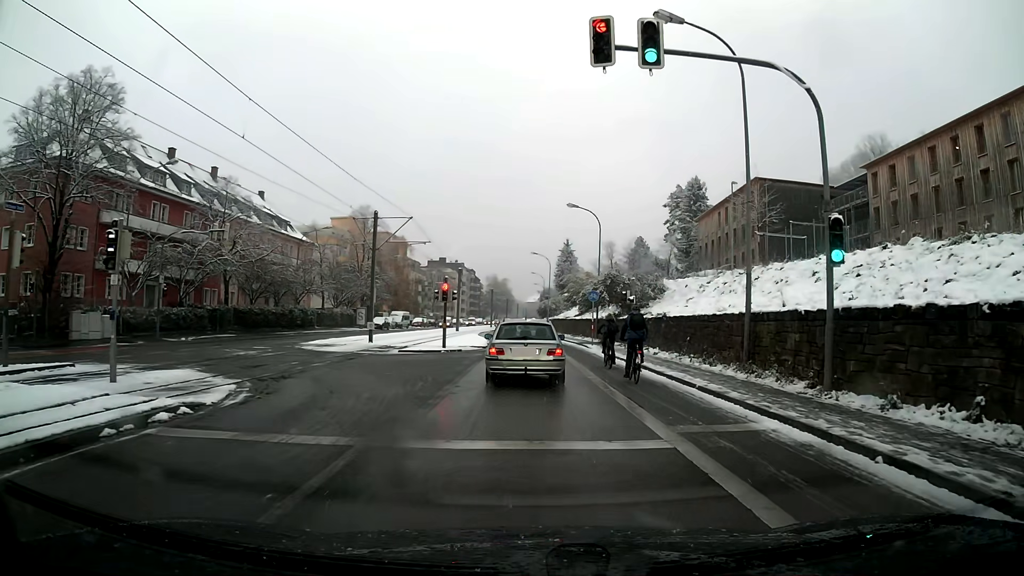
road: secondary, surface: asphalt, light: Day
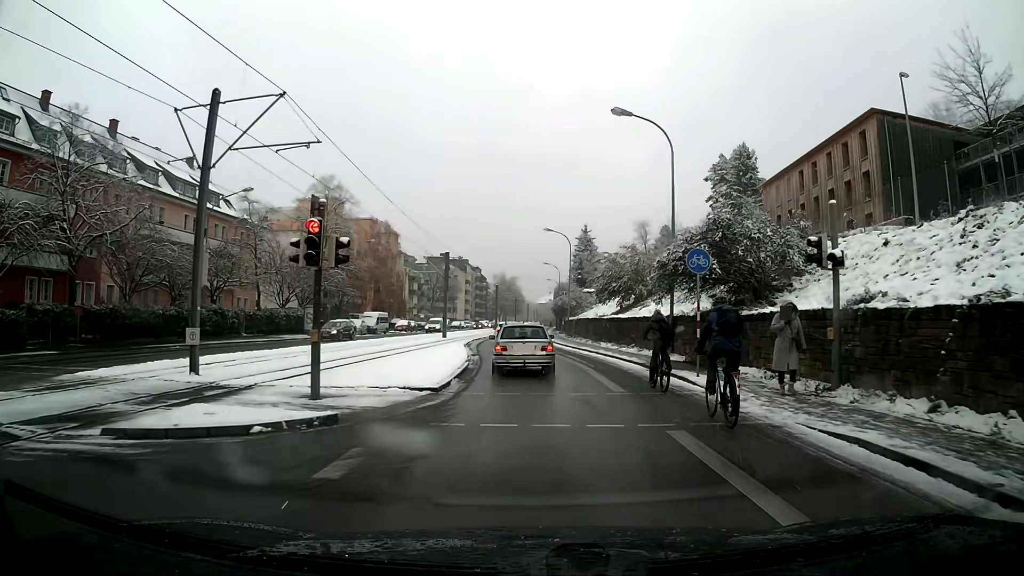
(-0.2, +21.8) m; -1°
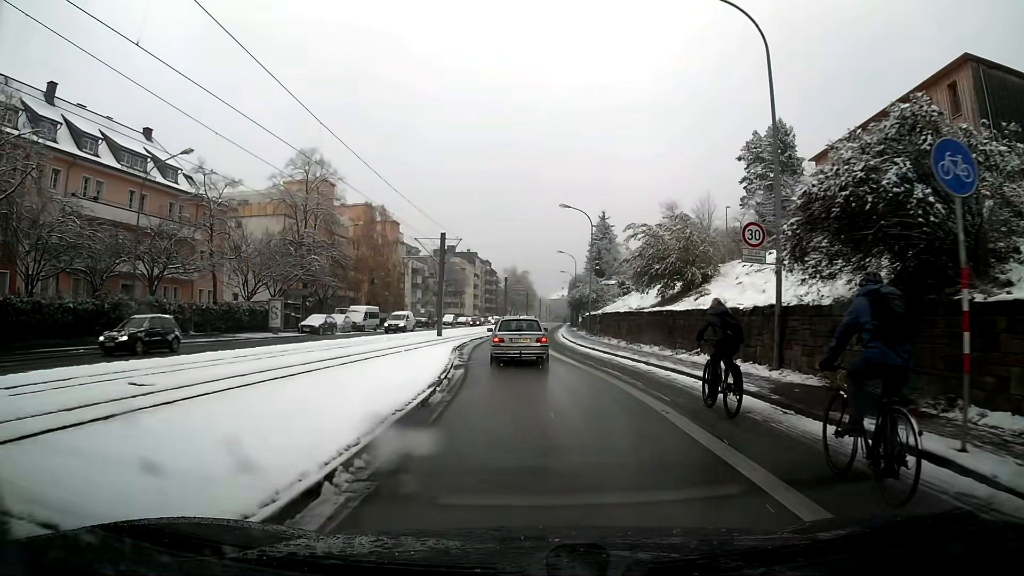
(-0.1, +10.3) m; -2°
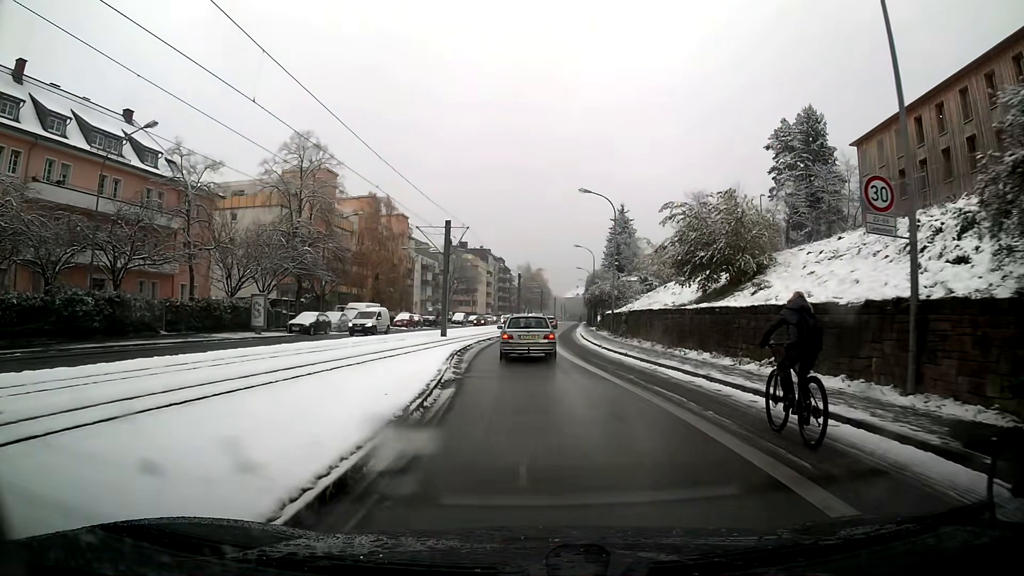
(0.0, +5.4) m; -1°
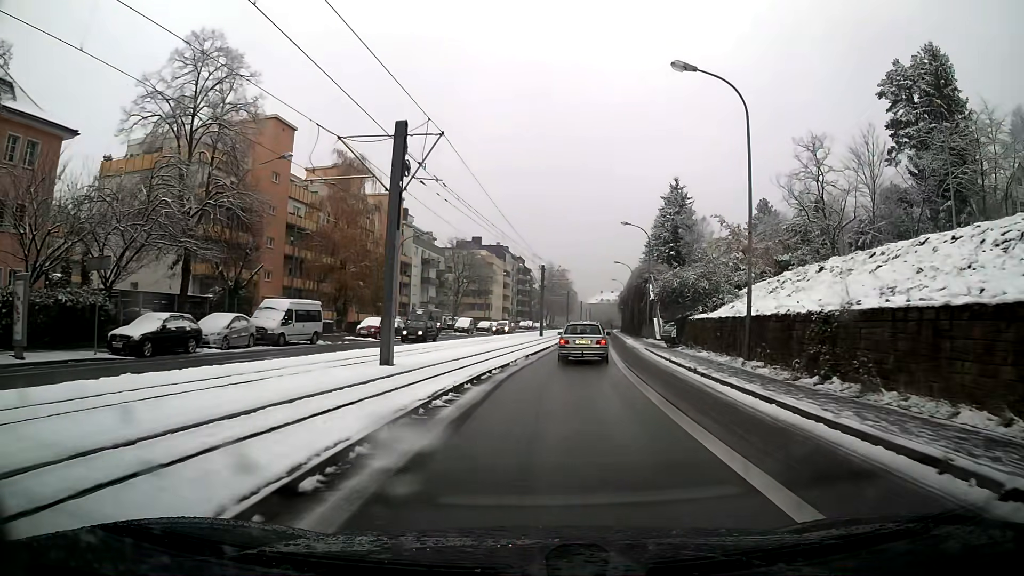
(-0.4, +23.3) m; 0°
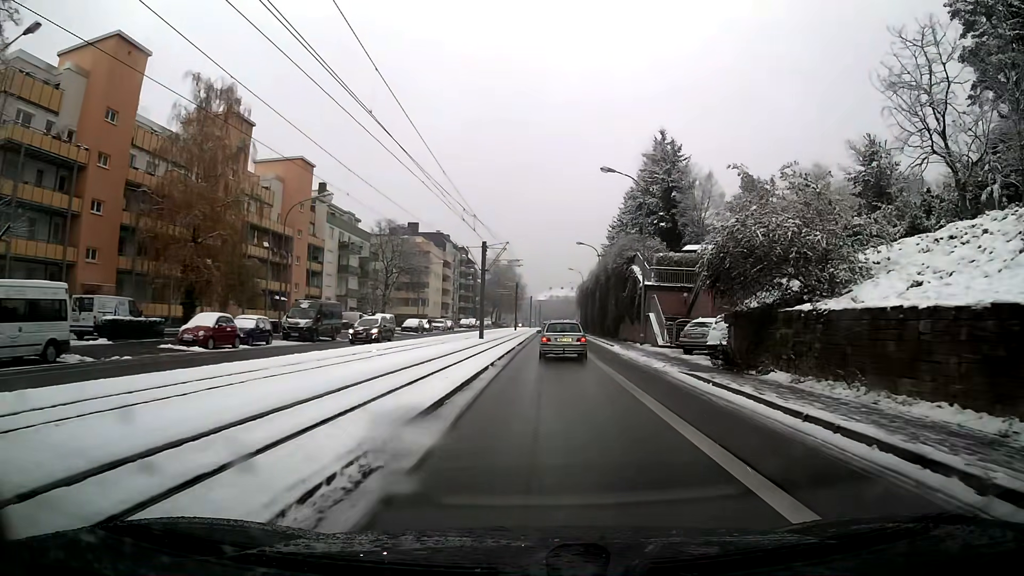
(+0.7, +19.1) m; +4°
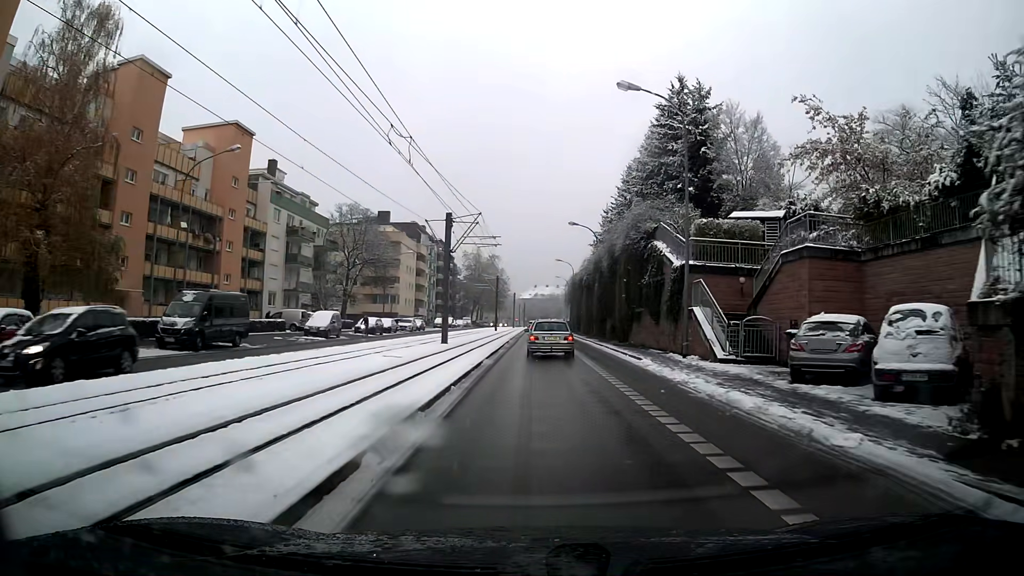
(+0.1, +13.3) m; +1°
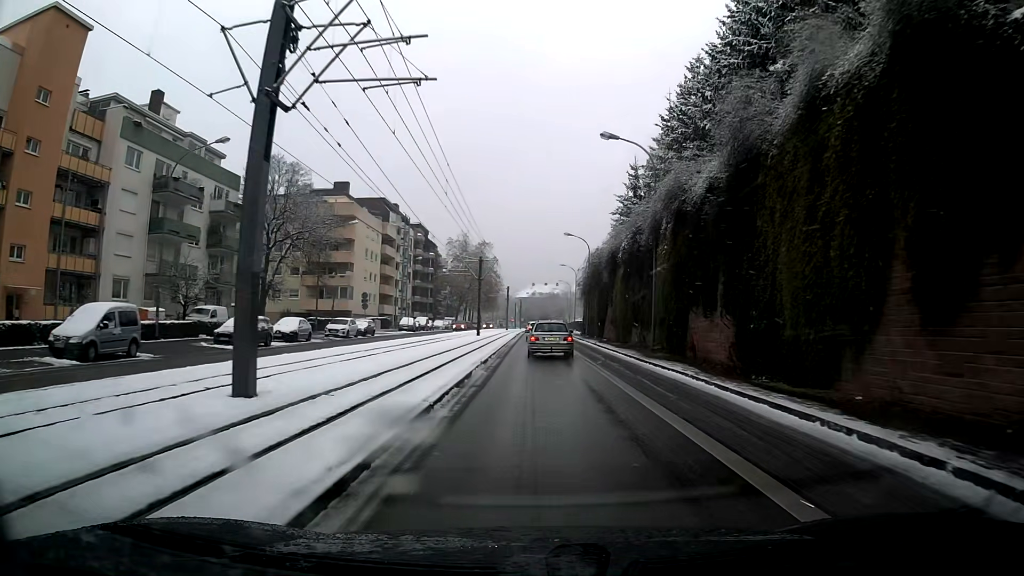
(0.0, +27.0) m; 0°
(0, +10) (0, +20) (0, +30) (0, +40) (0, +50) (0, +60) (0, +70) (0, +80) (0, +90) (+1, +100) m
